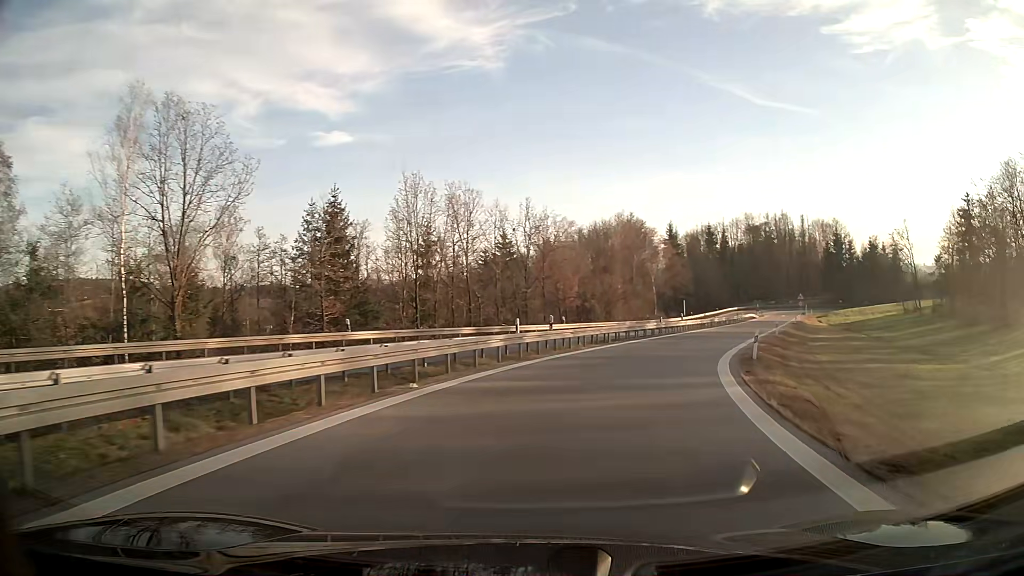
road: motorway_link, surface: asphalt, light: Day
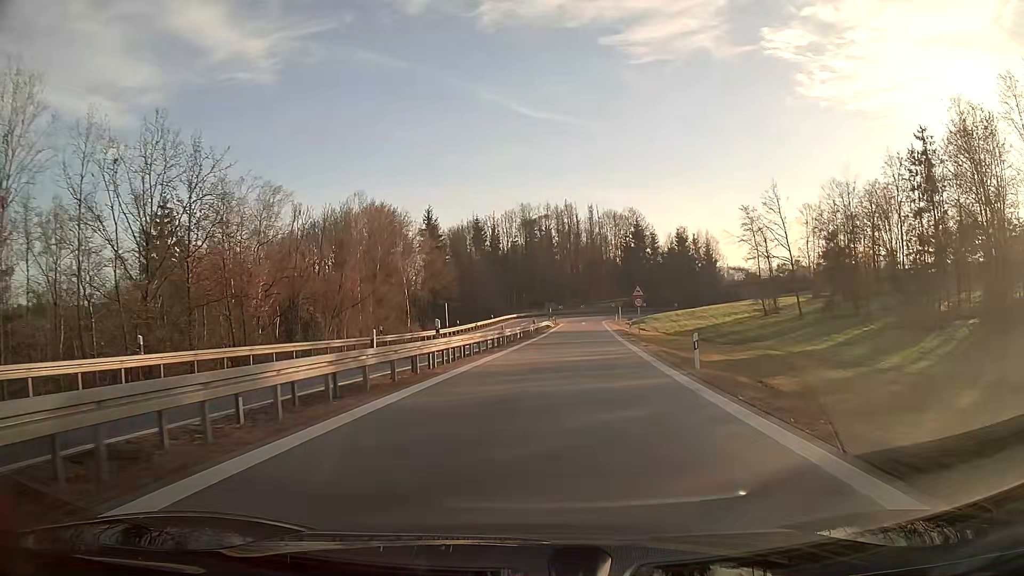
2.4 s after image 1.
(+6.2, +31.3) m; +18°
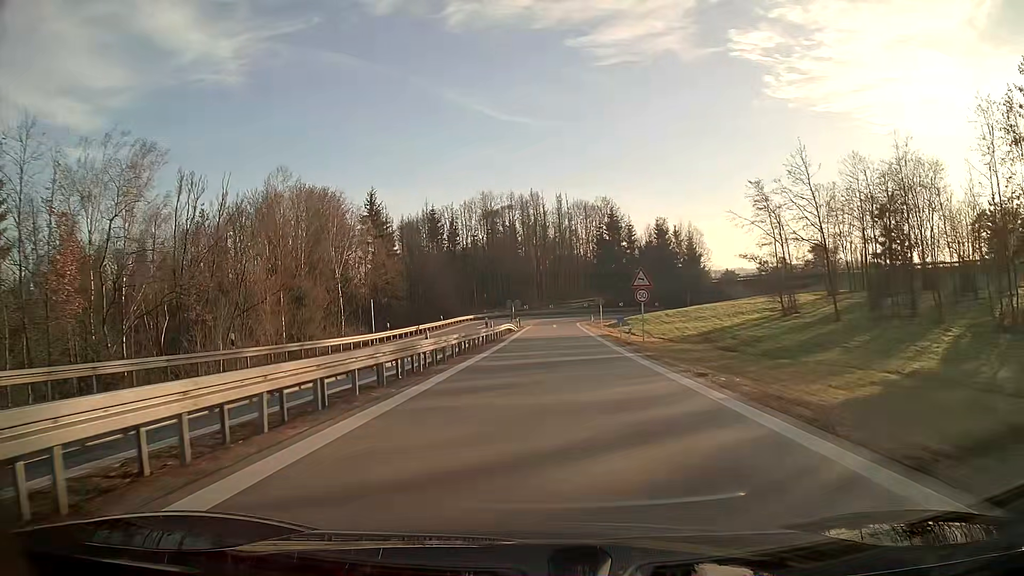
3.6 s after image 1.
(+0.5, +17.0) m; +3°
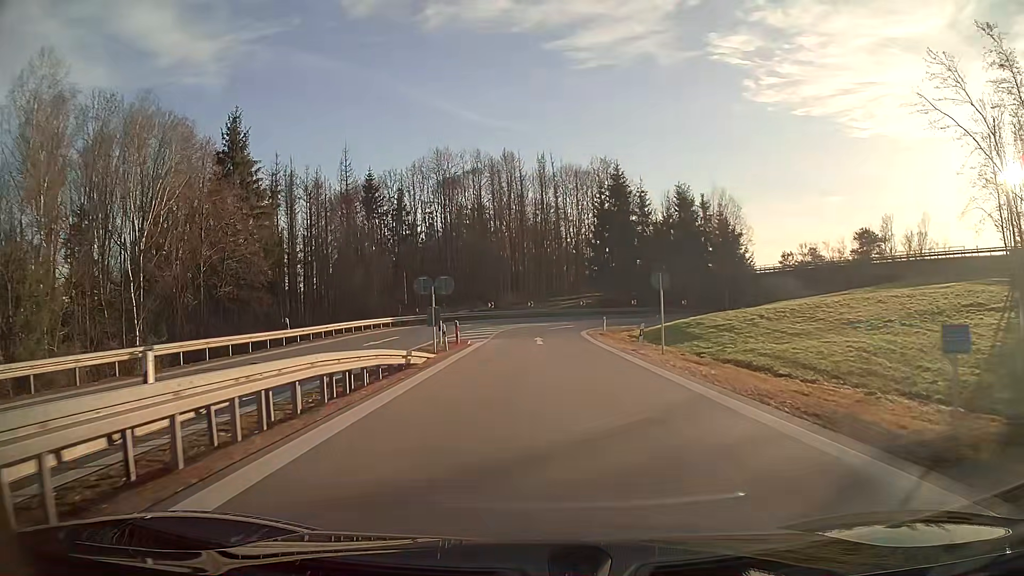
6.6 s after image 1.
(+0.8, +40.1) m; +2°
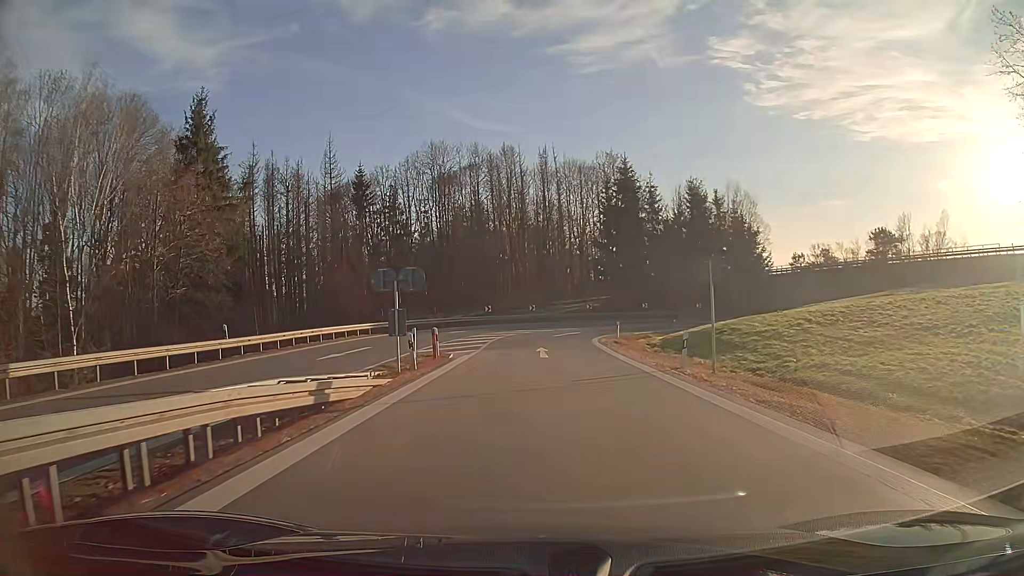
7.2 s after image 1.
(0.0, +7.0) m; 0°
